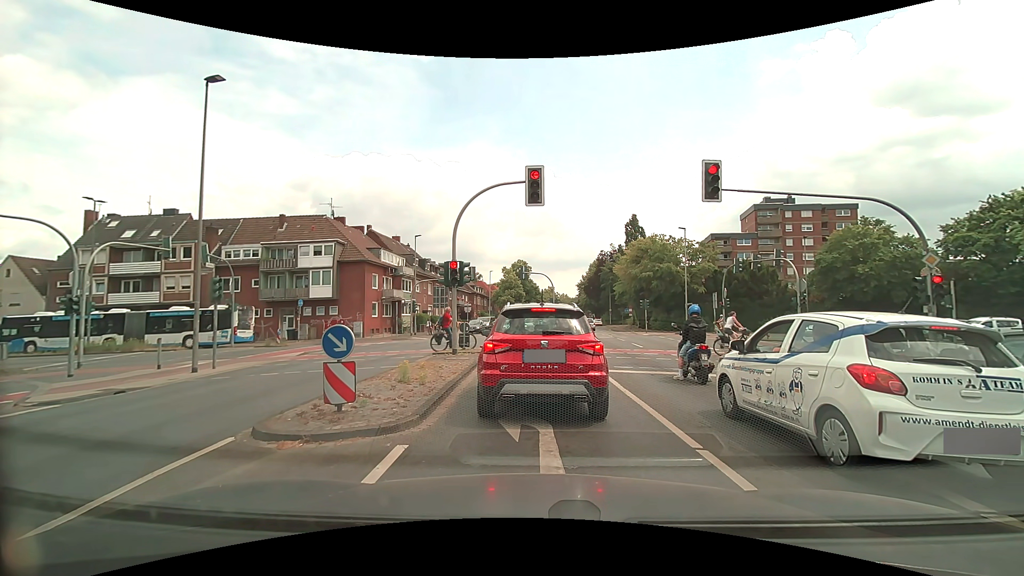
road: secondary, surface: asphalt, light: Day
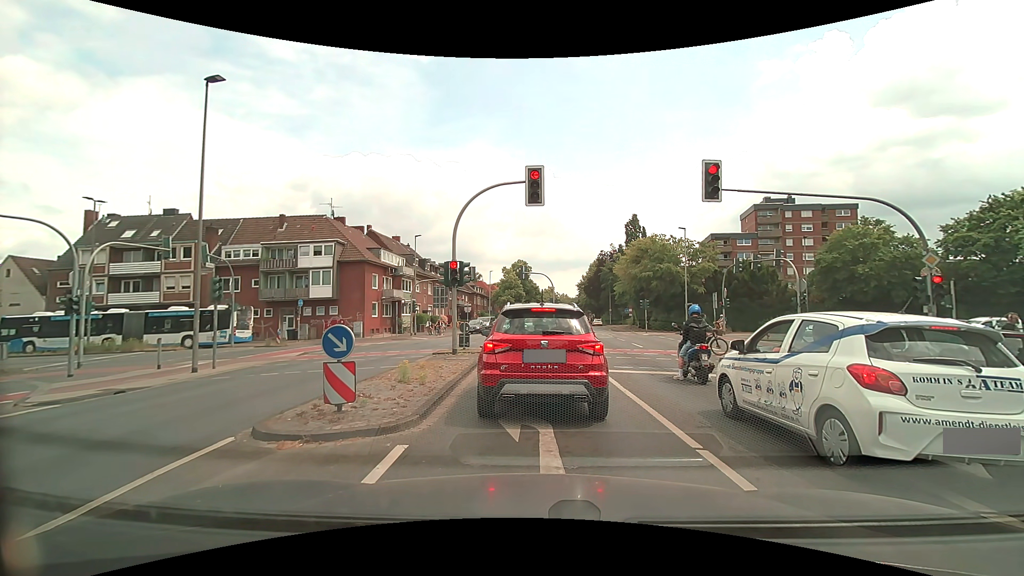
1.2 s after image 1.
(0.0, 0.0) m; 0°
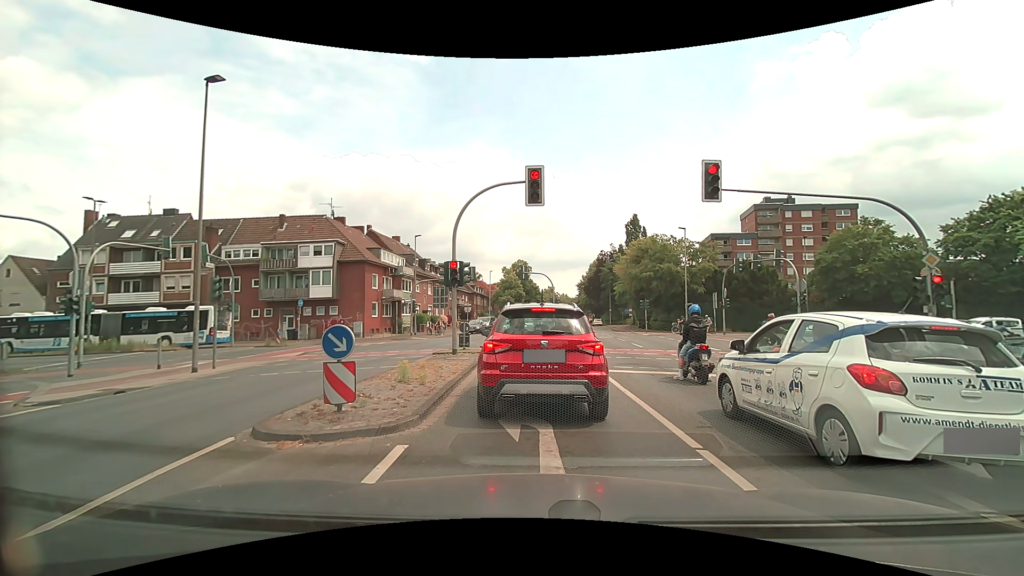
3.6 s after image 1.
(0.0, 0.0) m; 0°
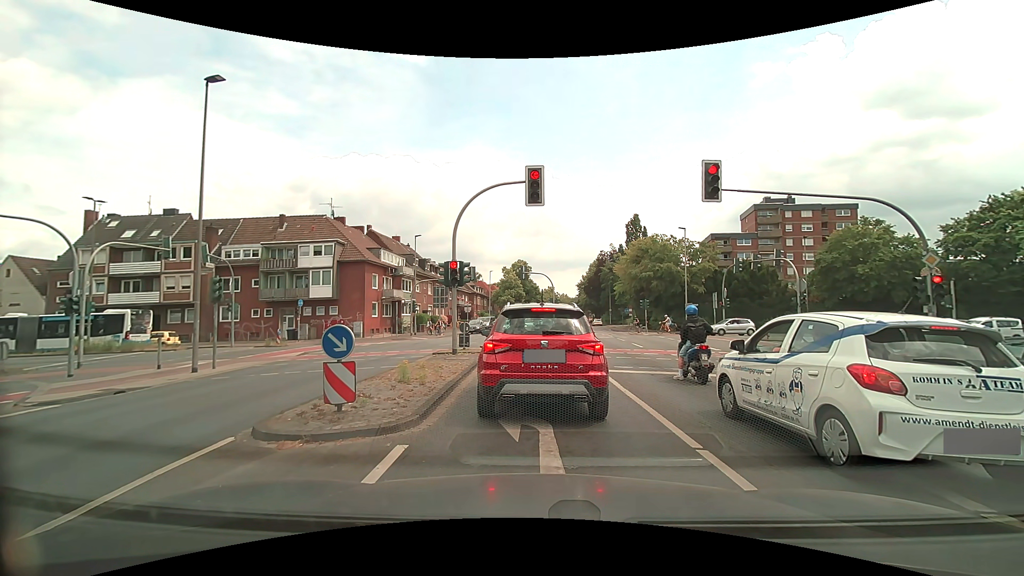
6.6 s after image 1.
(0.0, 0.0) m; 0°
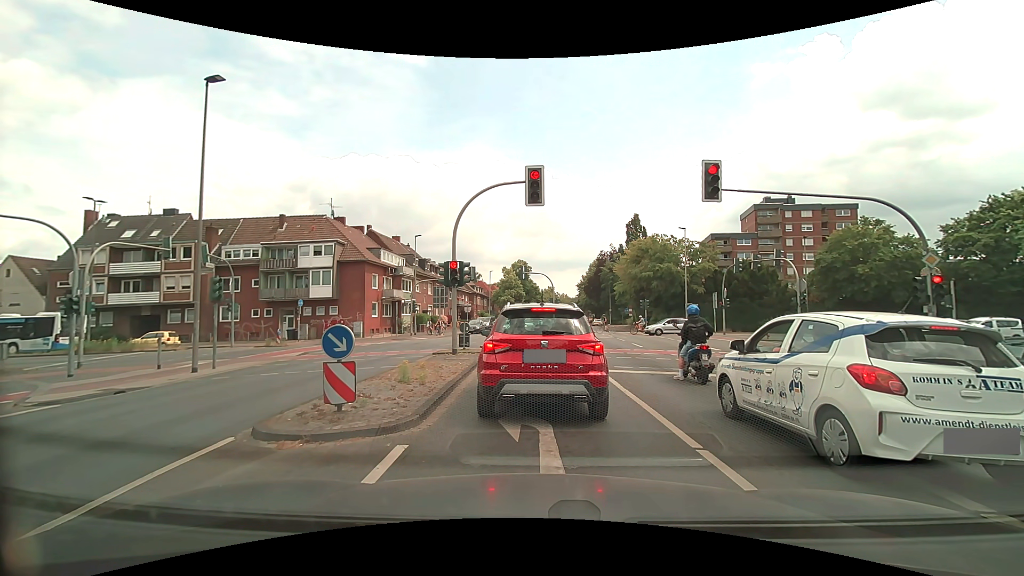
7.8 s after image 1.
(0.0, 0.0) m; 0°
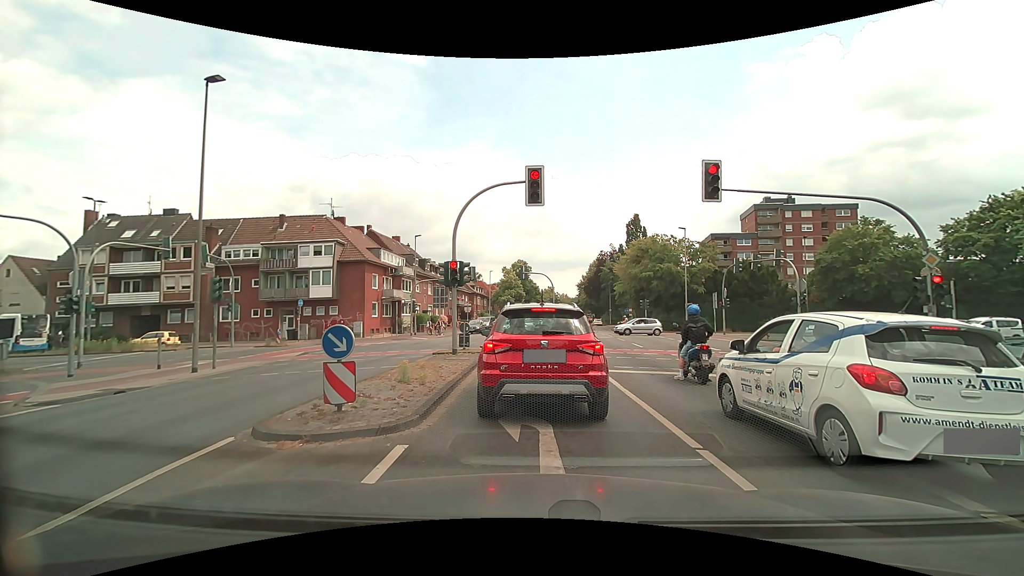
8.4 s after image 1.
(0.0, 0.0) m; 0°
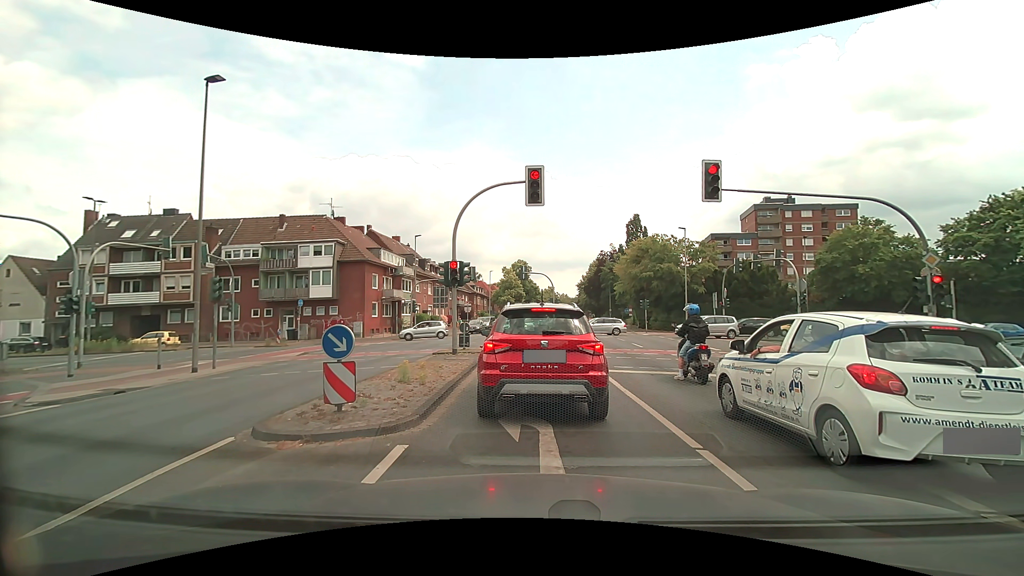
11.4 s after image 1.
(0.0, 0.0) m; 0°
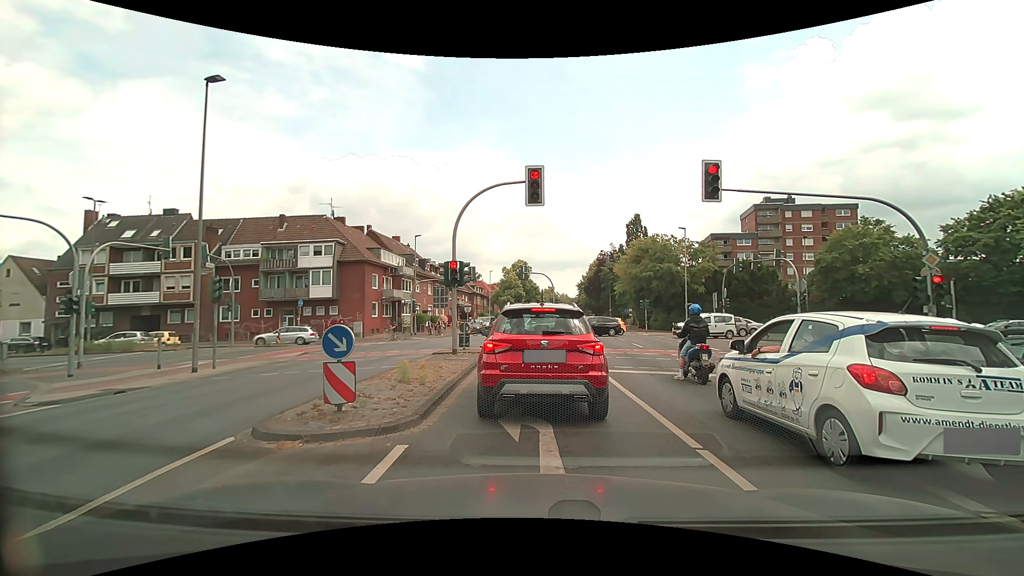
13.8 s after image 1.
(0.0, 0.0) m; 0°
(0, +10) (0, +20) (-2, +30) (-9, +37) (-18, +40) (-28, +39) (-38, +39) (-48, +38) (-58, +37) (-68, +37) m
